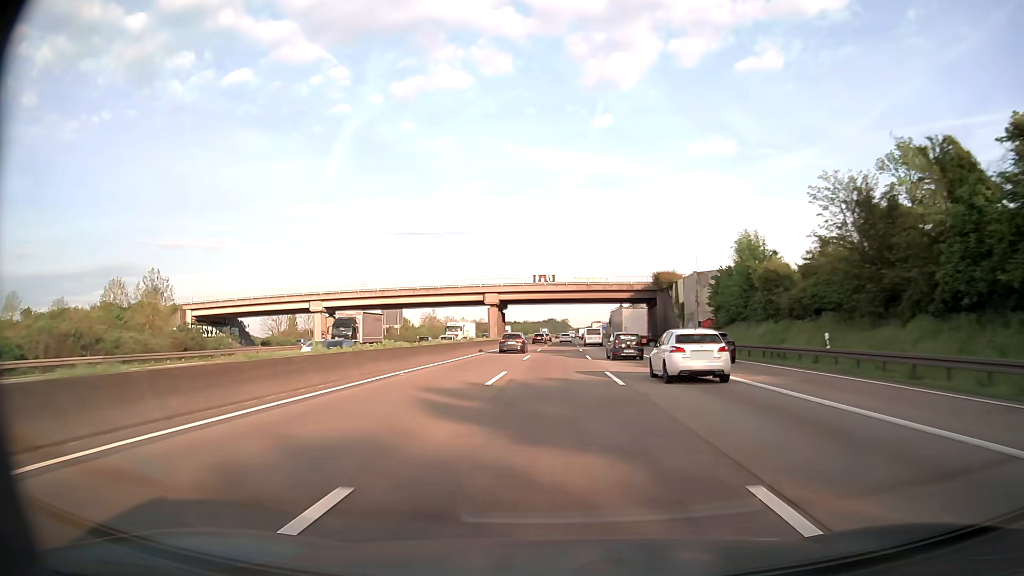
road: motorway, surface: asphalt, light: Day
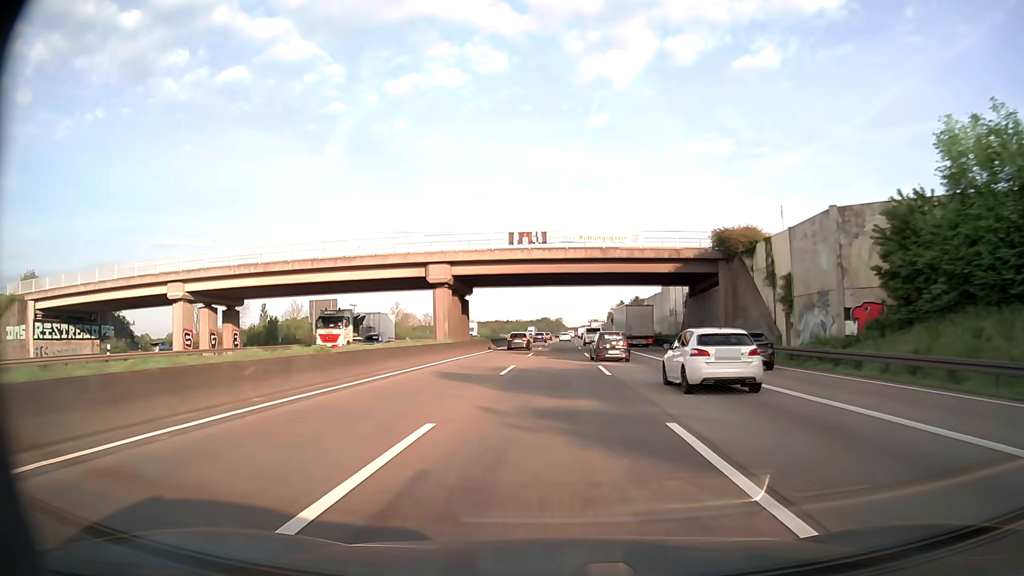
(+0.2, +31.8) m; +1°
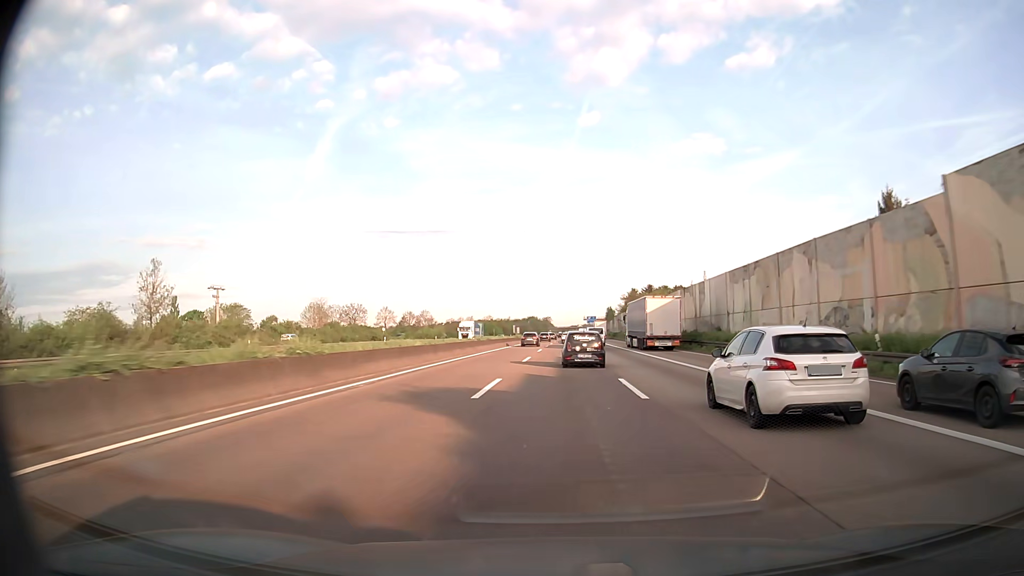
(+0.4, +80.1) m; +1°
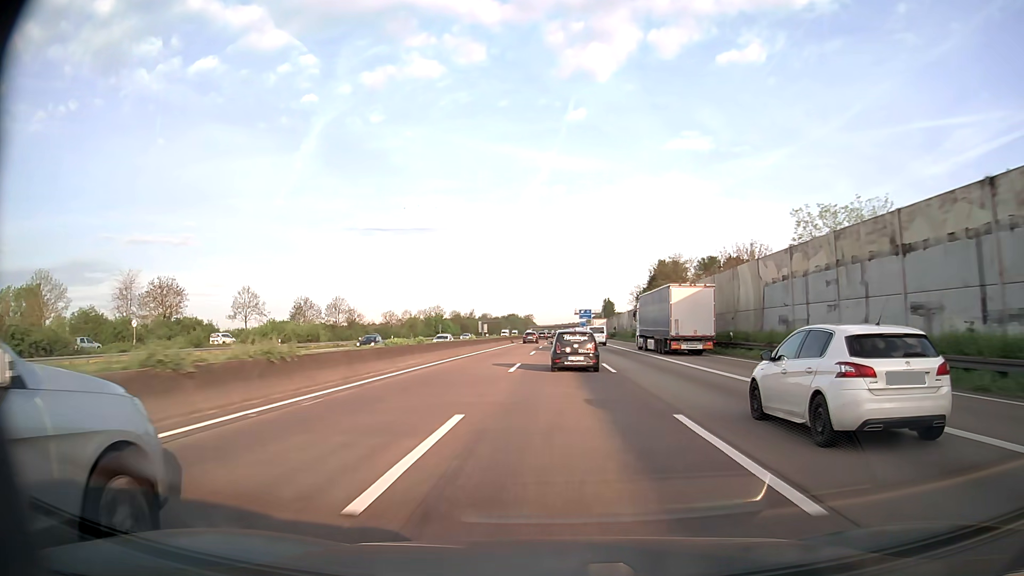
(+0.8, +80.8) m; +1°
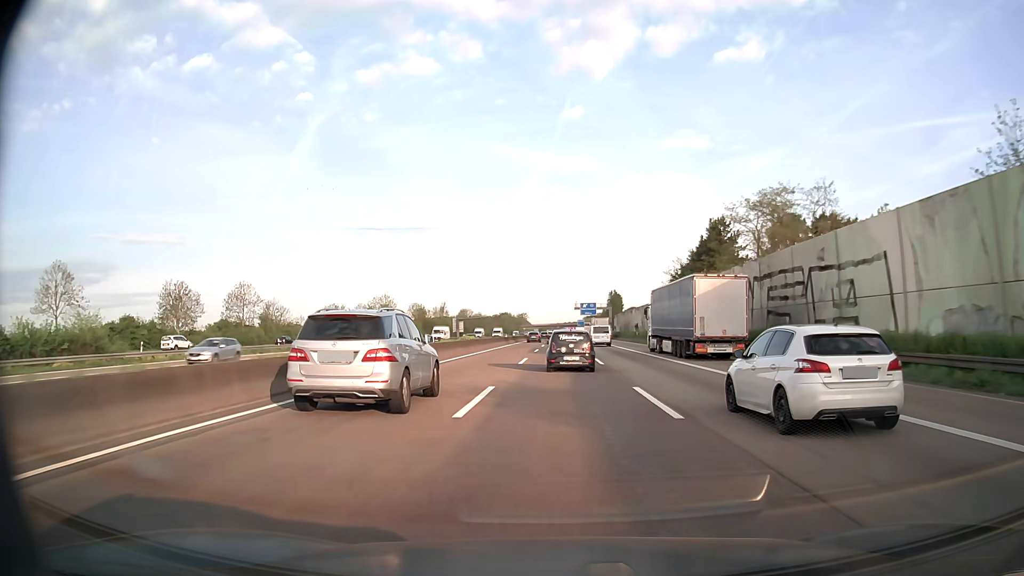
(+0.2, +48.3) m; 0°
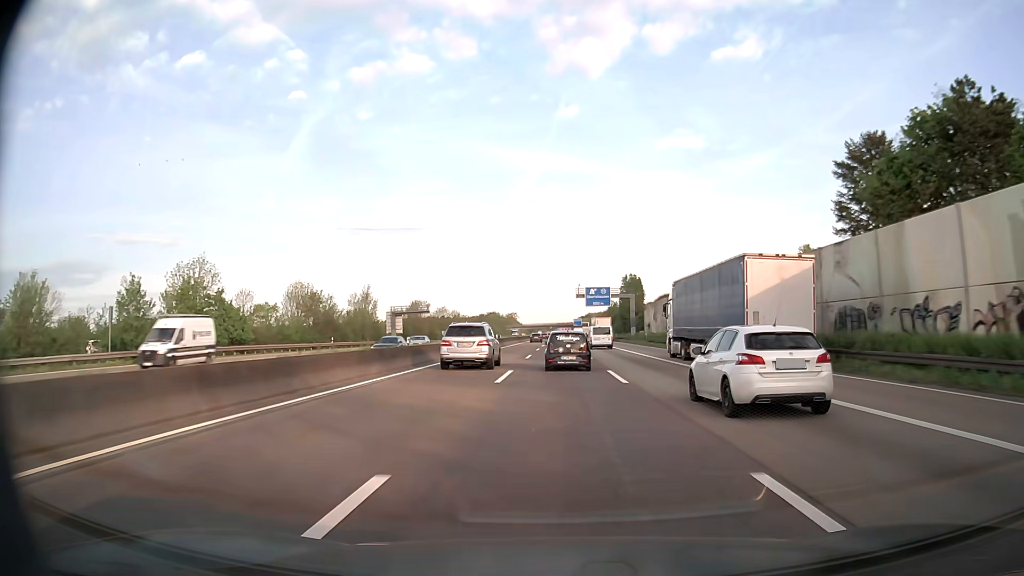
(+0.3, +64.4) m; +1°
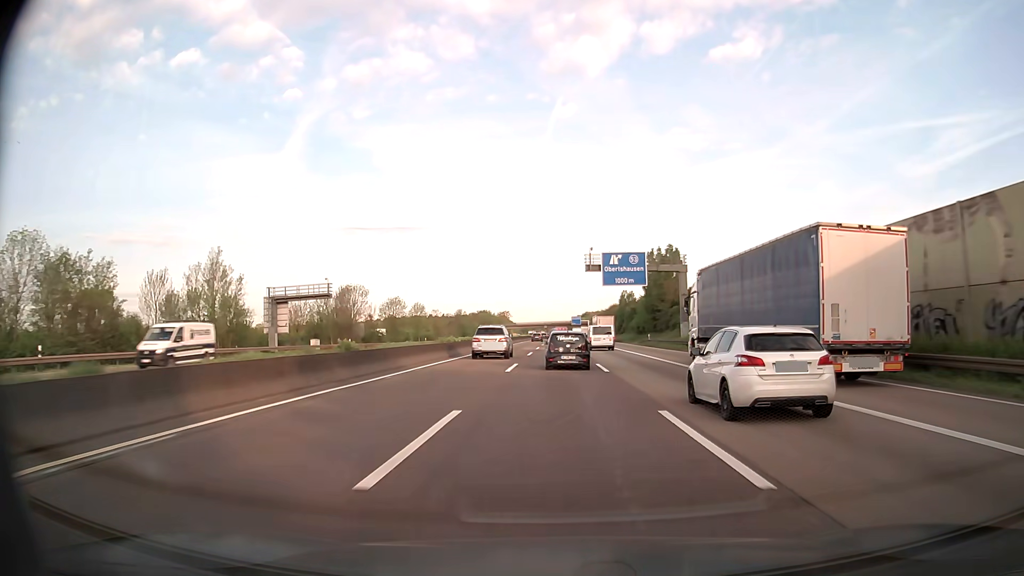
(+0.2, +48.5) m; 0°
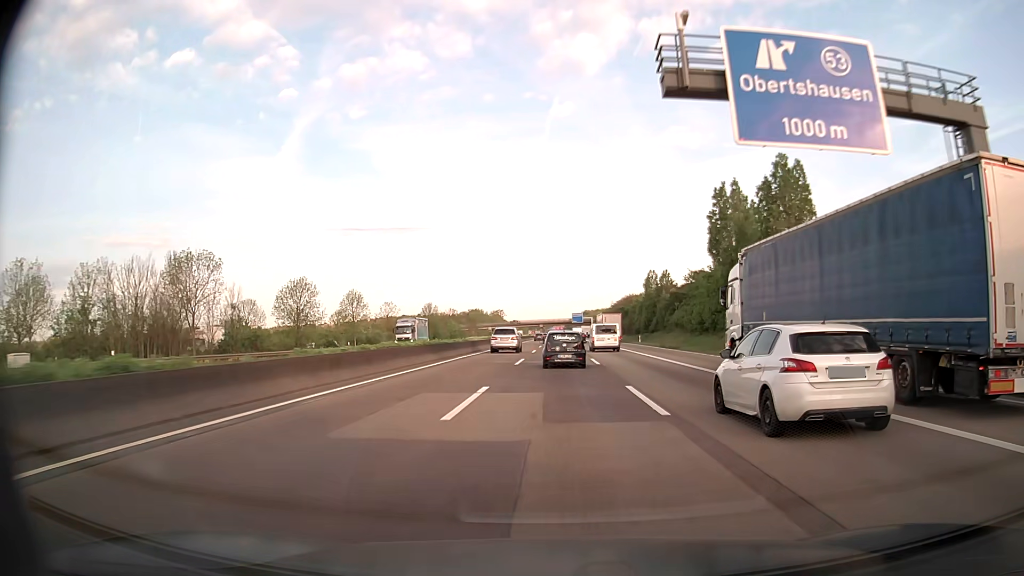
(0.0, +48.7) m; 0°
(0, +10) (0, +20) (0, +30) (0, +40) (0, +50) (0, +60) (0, +70) (0, +80) (0, +90) (0, +100) m
